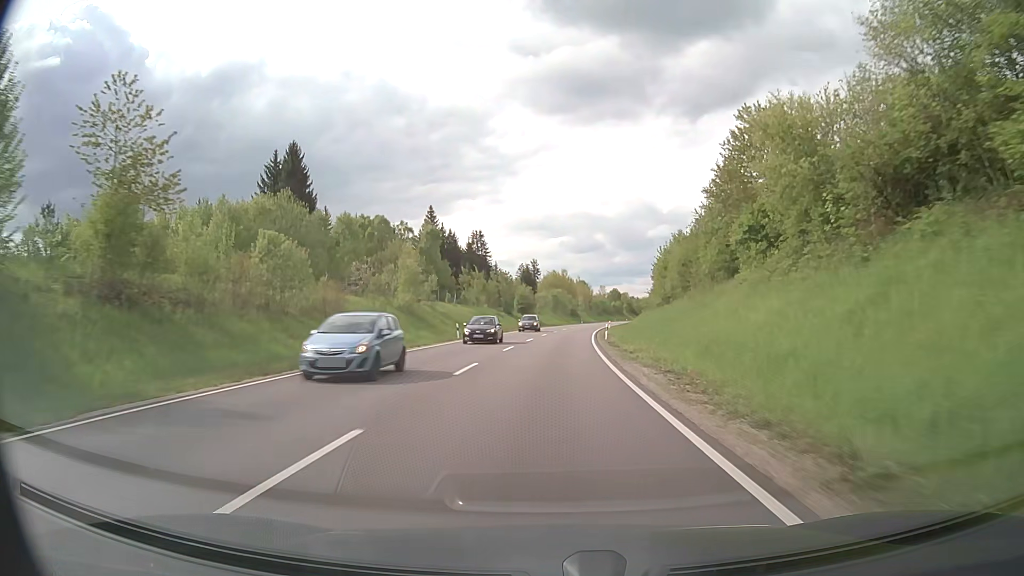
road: primary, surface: asphalt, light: Day
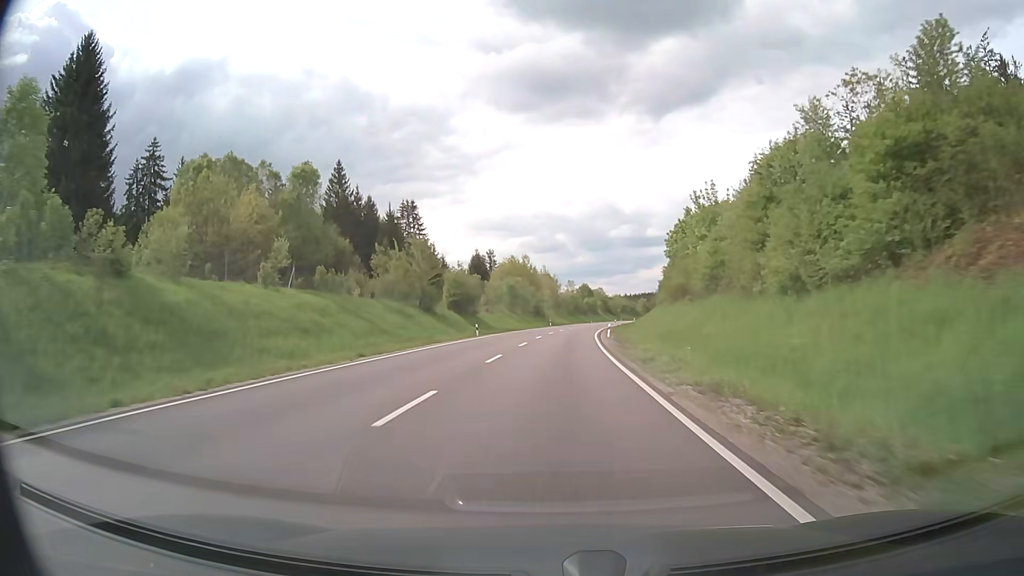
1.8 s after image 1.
(+1.2, +44.0) m; +3°
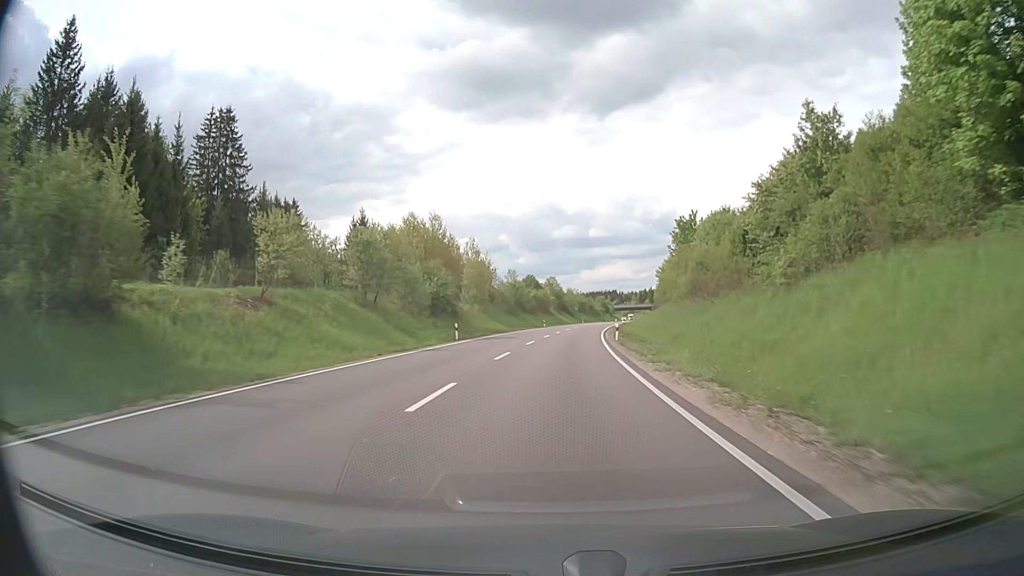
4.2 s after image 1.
(+2.3, +59.0) m; +5°
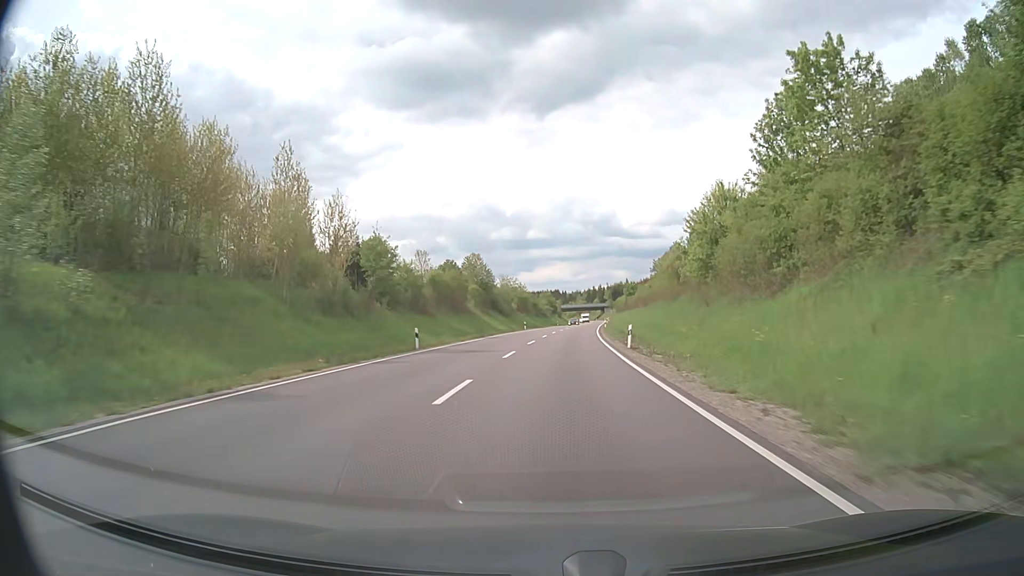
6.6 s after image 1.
(+2.8, +59.6) m; +5°
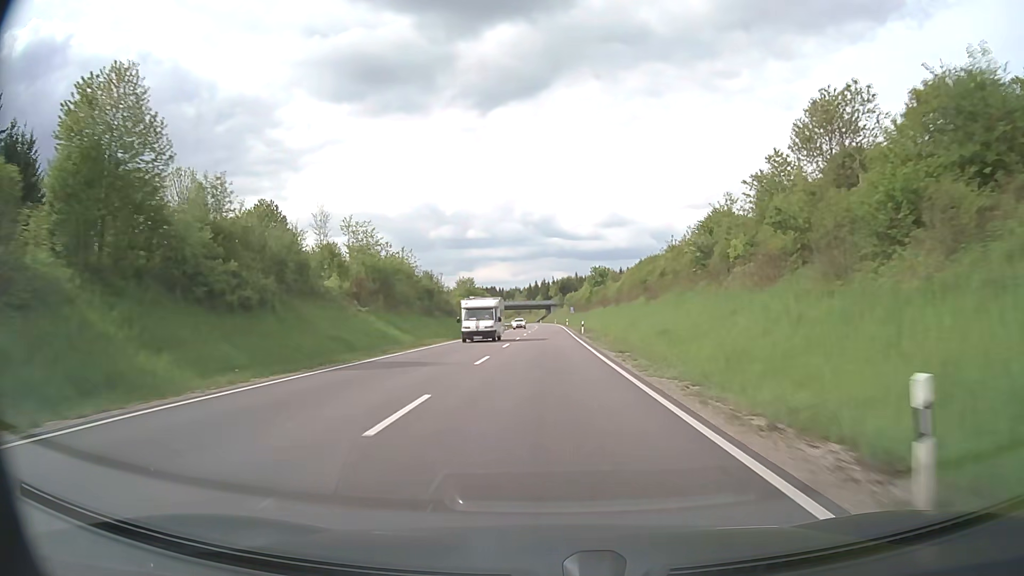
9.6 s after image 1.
(+3.6, +75.3) m; +5°
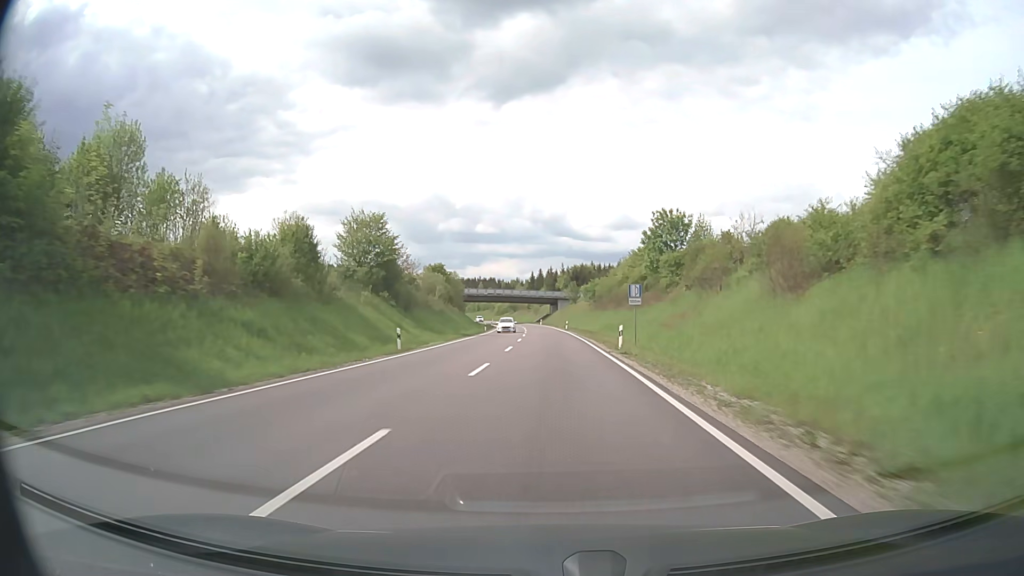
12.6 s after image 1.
(+0.5, +76.3) m; 0°
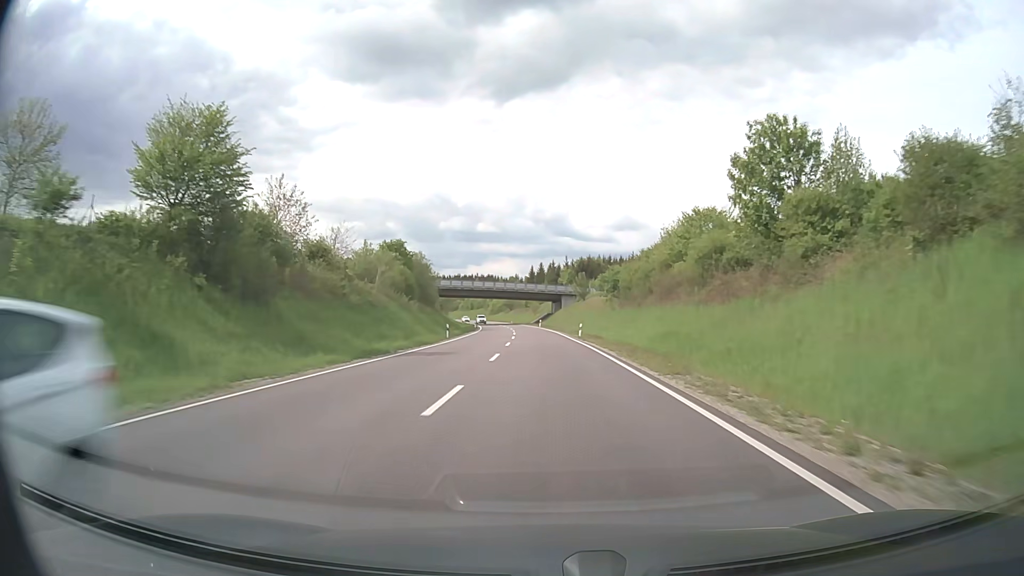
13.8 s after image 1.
(+0.1, +30.8) m; 0°
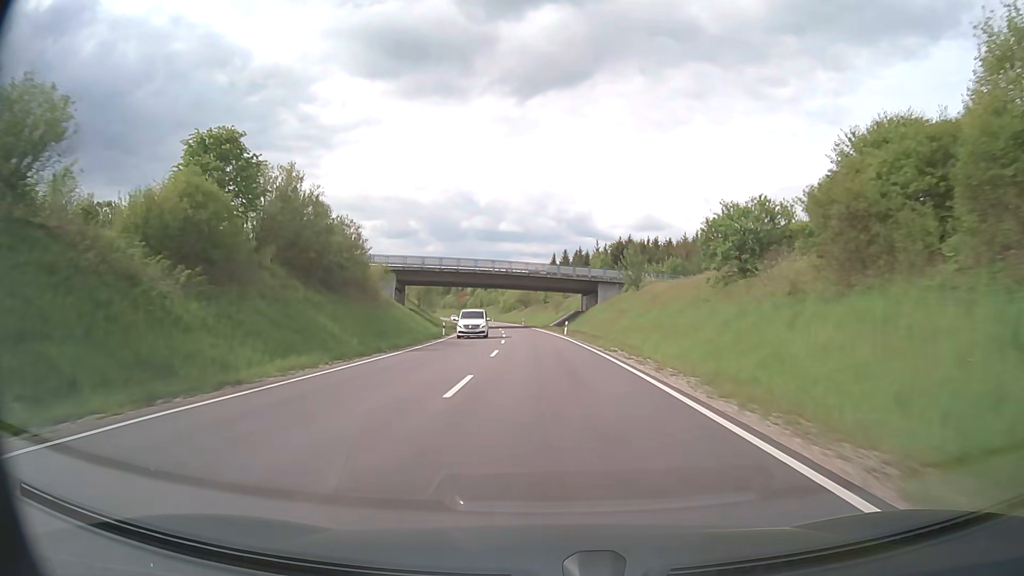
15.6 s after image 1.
(-0.6, +46.4) m; -2°
(0, +10) (0, +20) (-1, +30) (-1, +40) (-1, +50) (-2, +60) (-3, +70) (-4, +80) (-5, +90) (-6, +100) m
